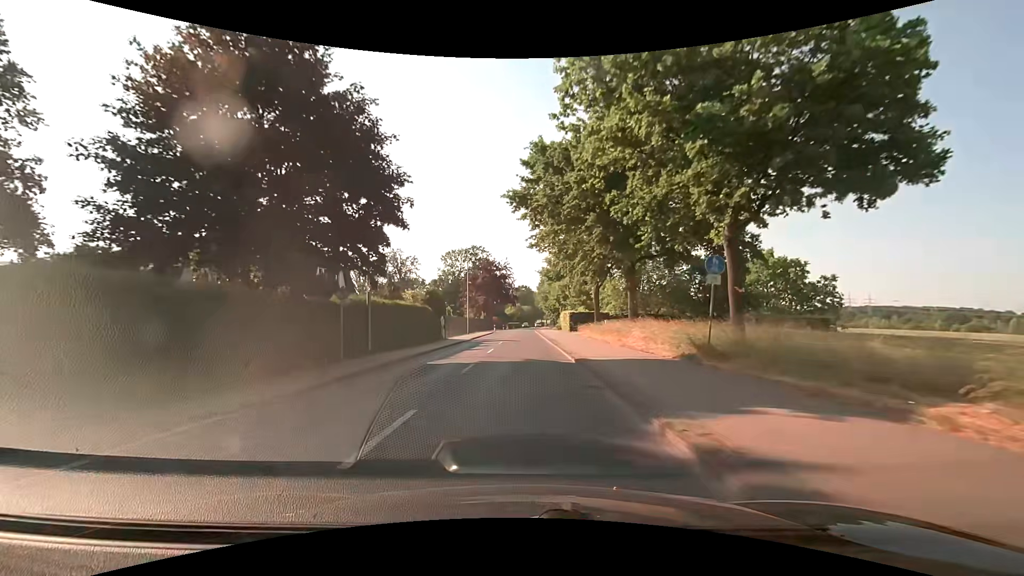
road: secondary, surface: asphalt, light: Day
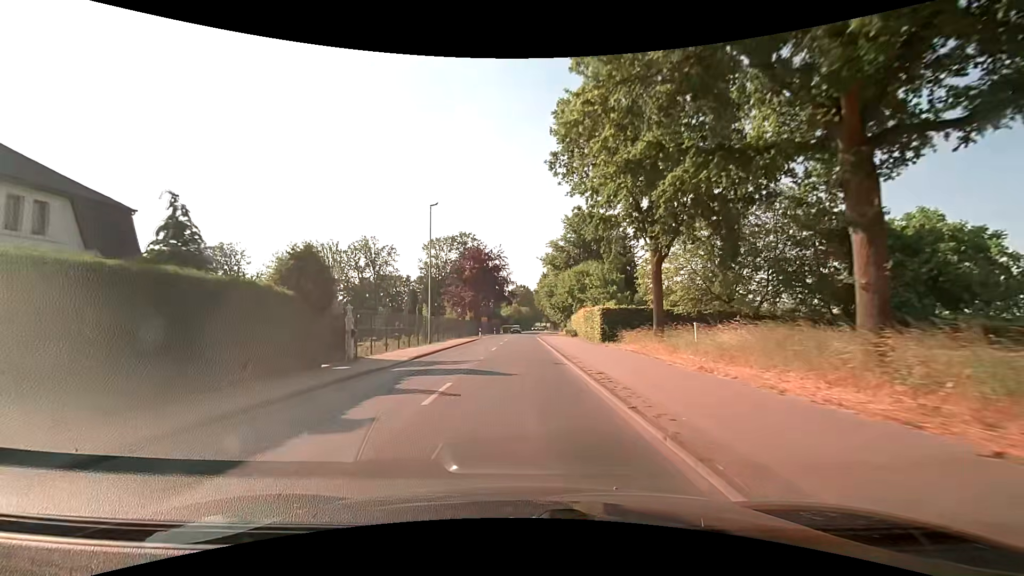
(+0.1, +23.3) m; +1°
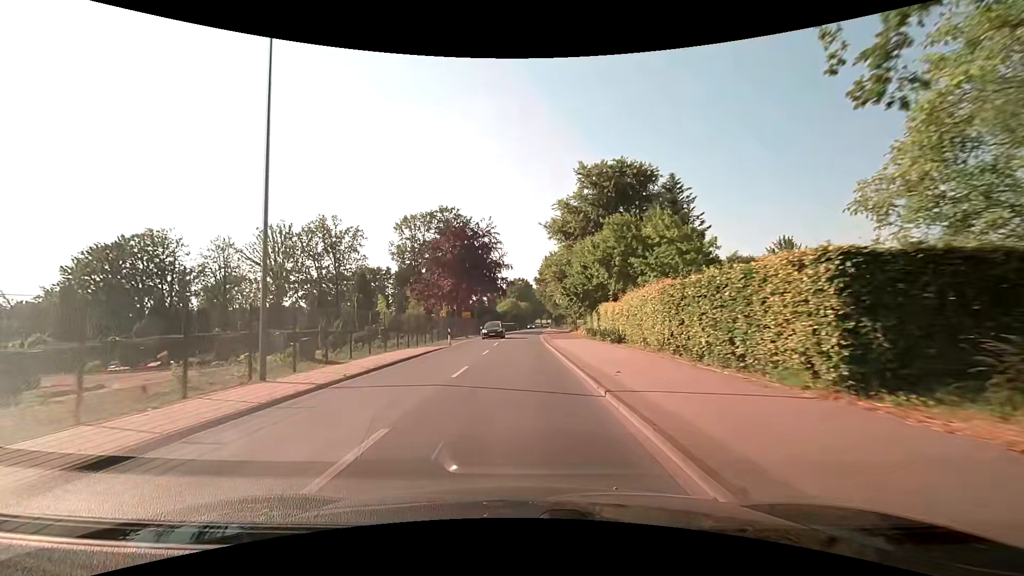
(-0.1, +23.3) m; 0°
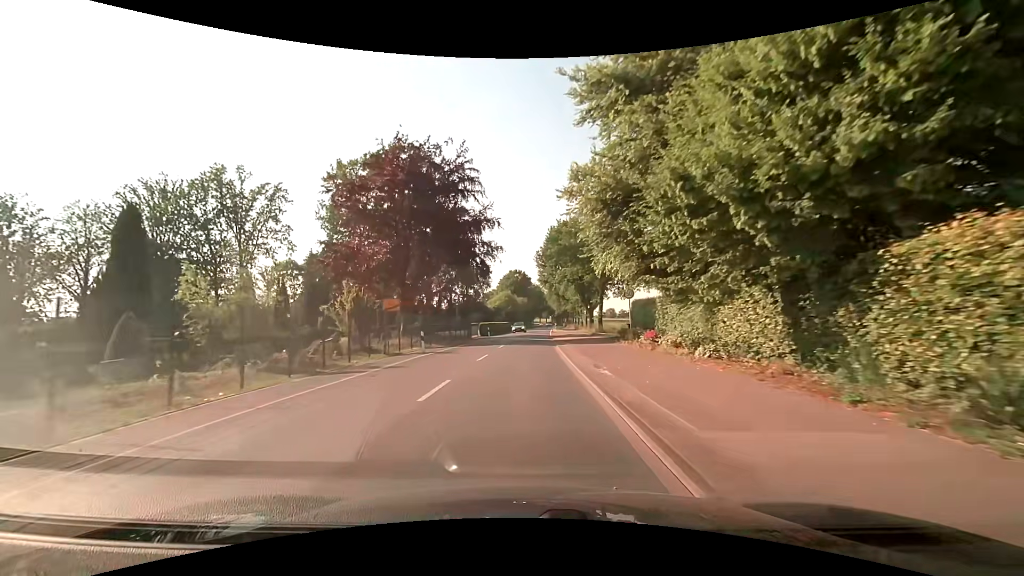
(0.0, +31.0) m; +1°
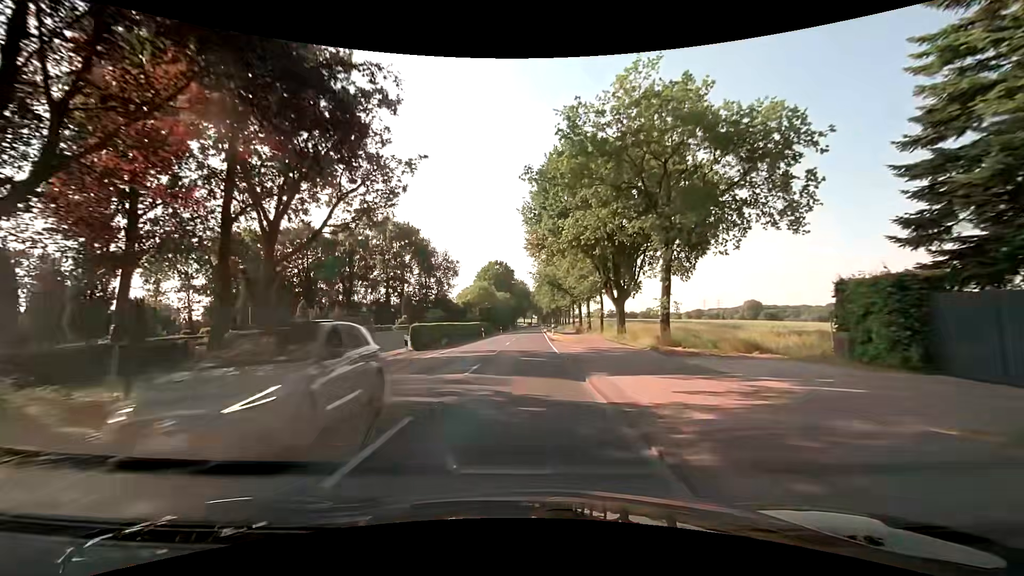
(+0.1, +31.1) m; +1°
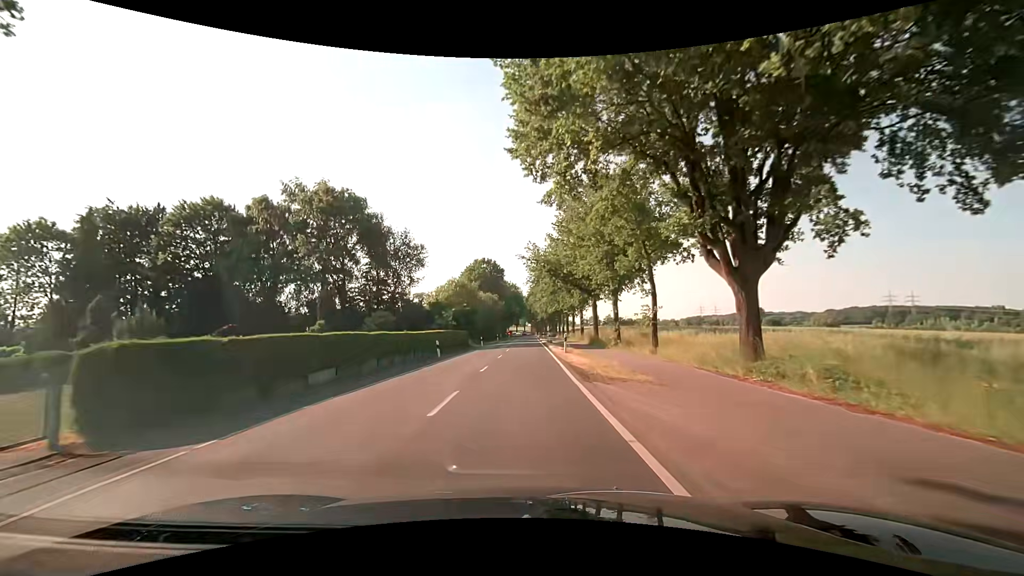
(+0.2, +23.4) m; 0°
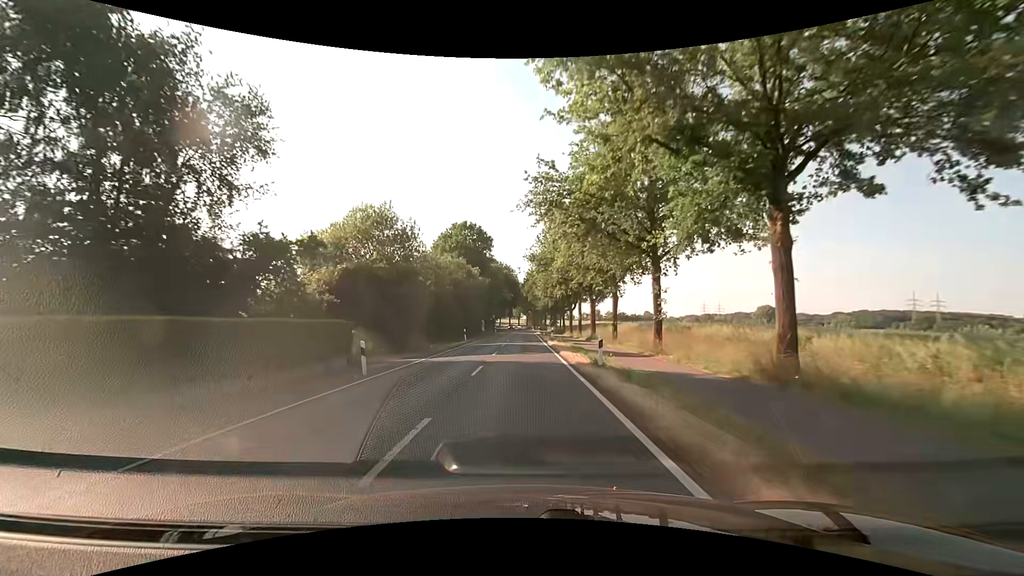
(+0.5, +38.9) m; +1°
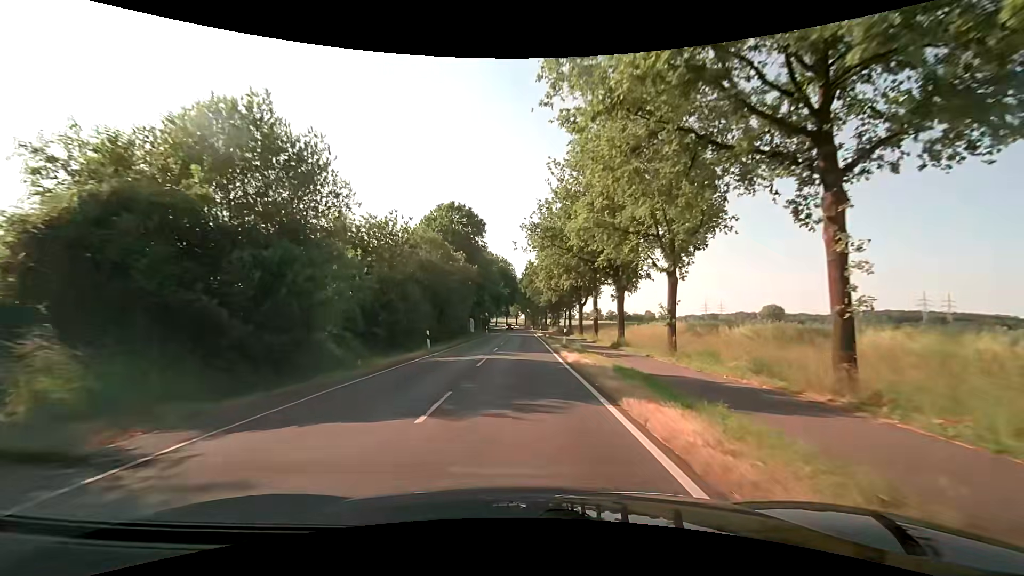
(+0.1, +15.6) m; 0°
(0, +10) (0, +20) (0, +30) (0, +40) (0, +50) (0, +60) (0, +70) (0, +80) (0, +90) (0, +100) m
